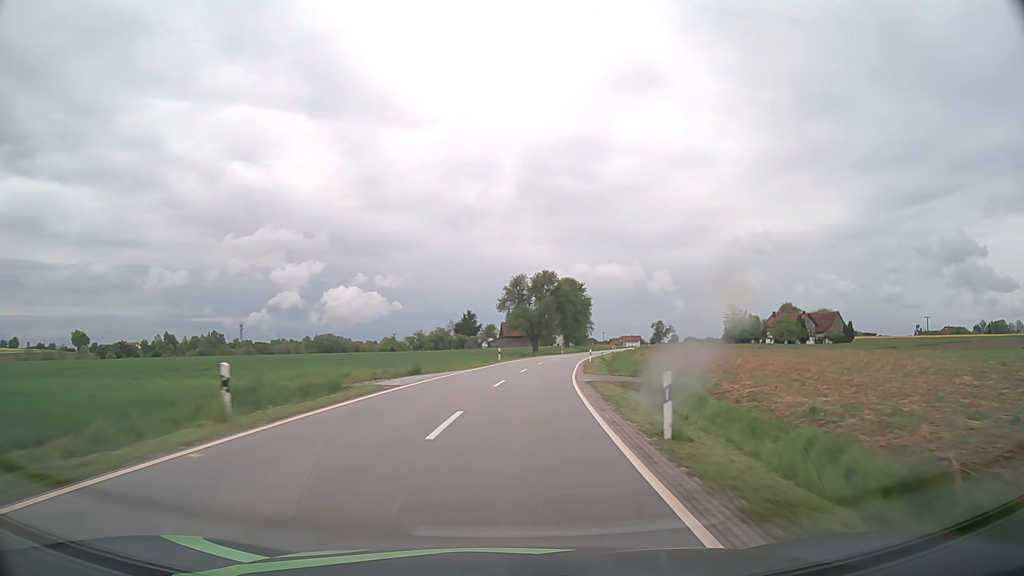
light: Day
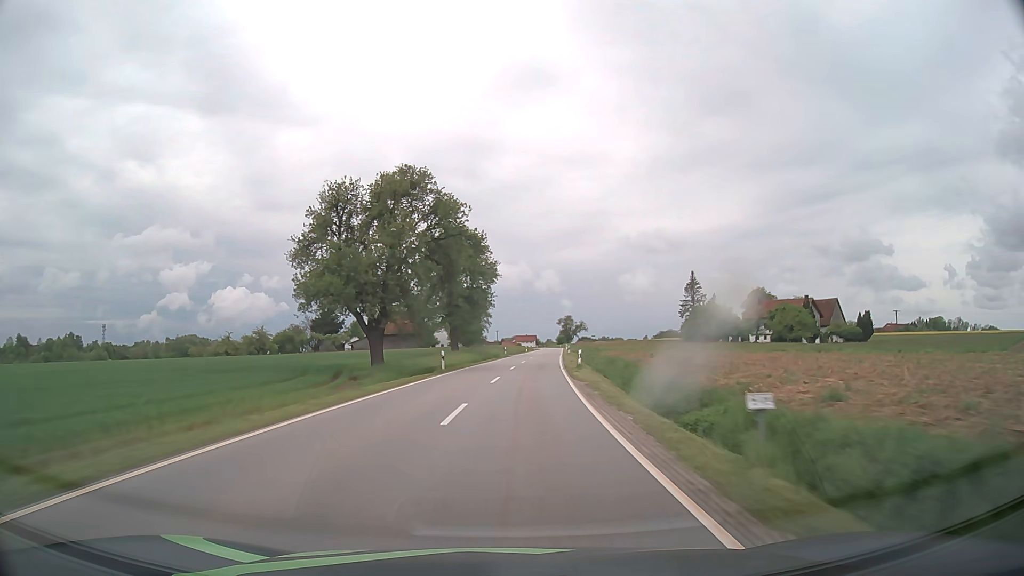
(+5.2, +58.8) m; +10°
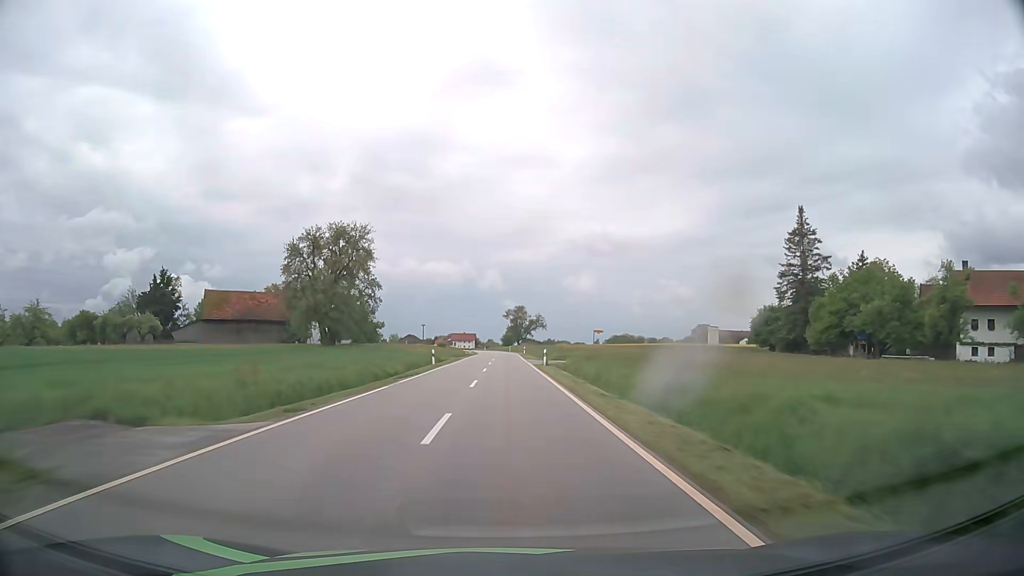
(+4.5, +75.1) m; +5°
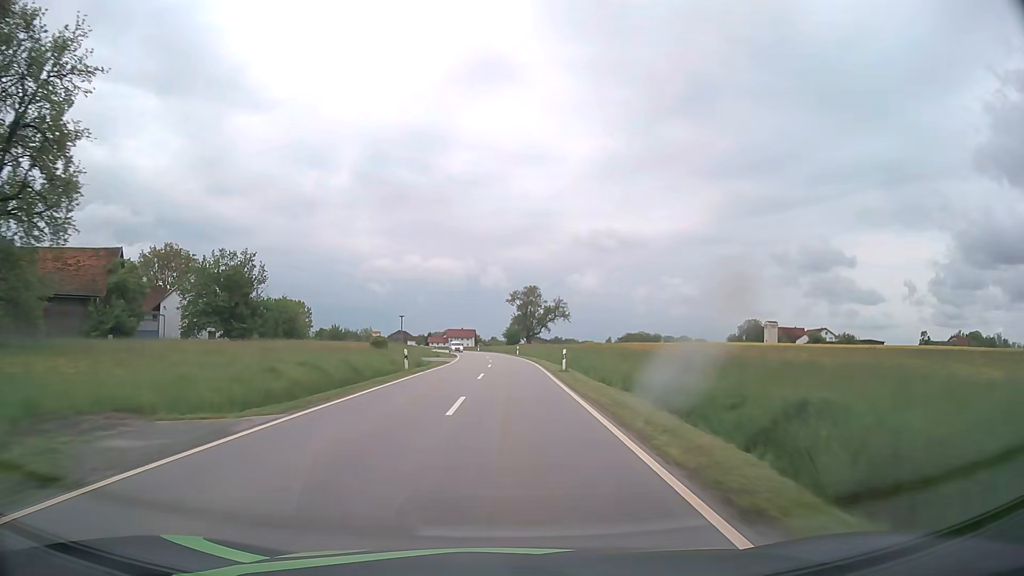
(+0.1, +57.5) m; 0°
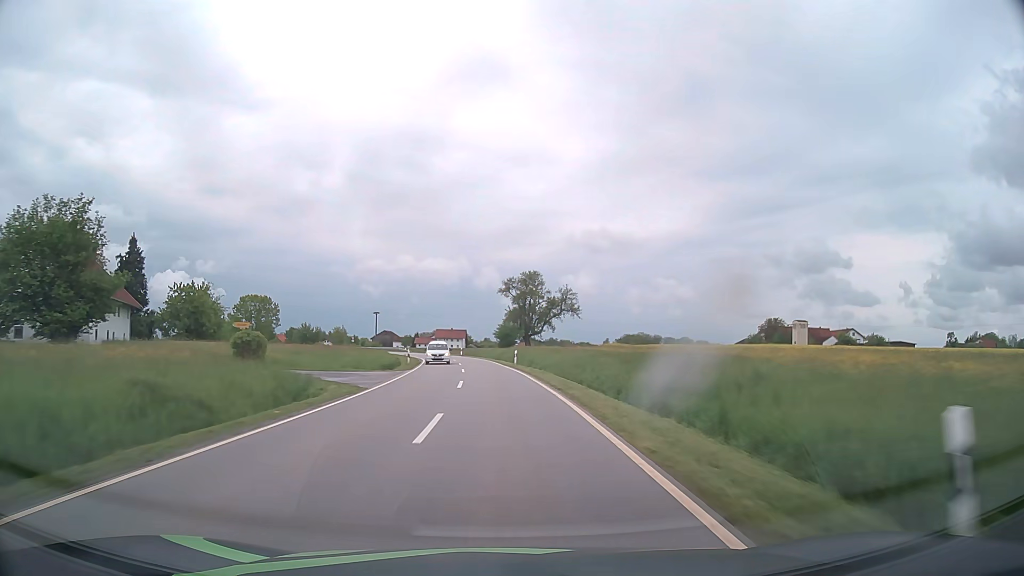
(+0.2, +27.3) m; +1°
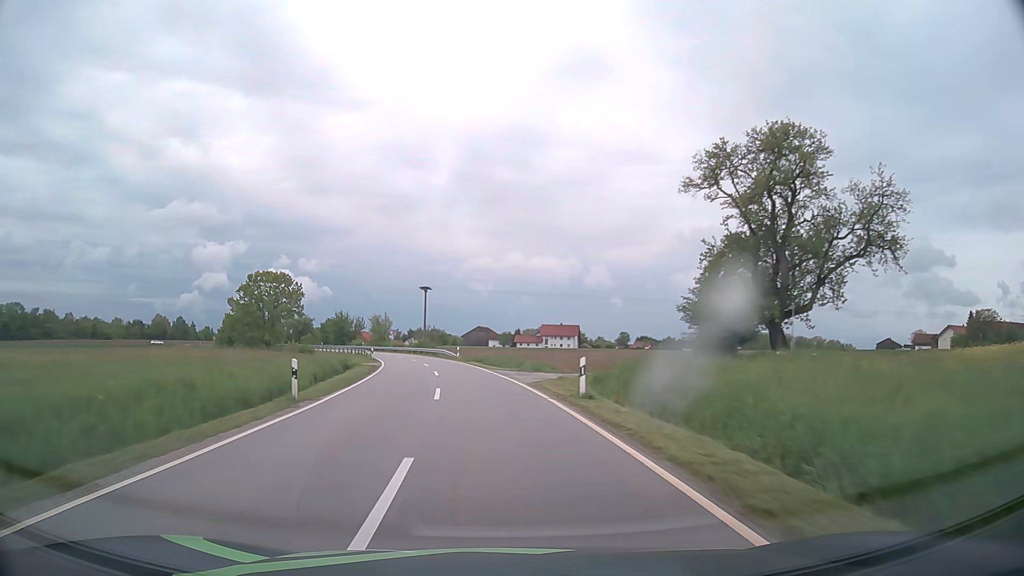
(-4.4, +66.1) m; -9°
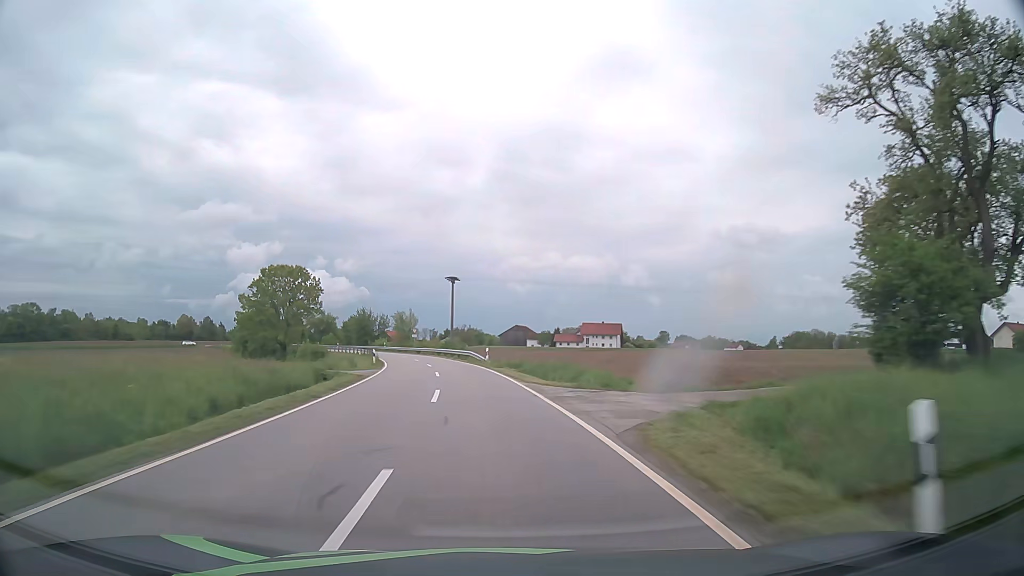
(-0.3, +13.0) m; -3°
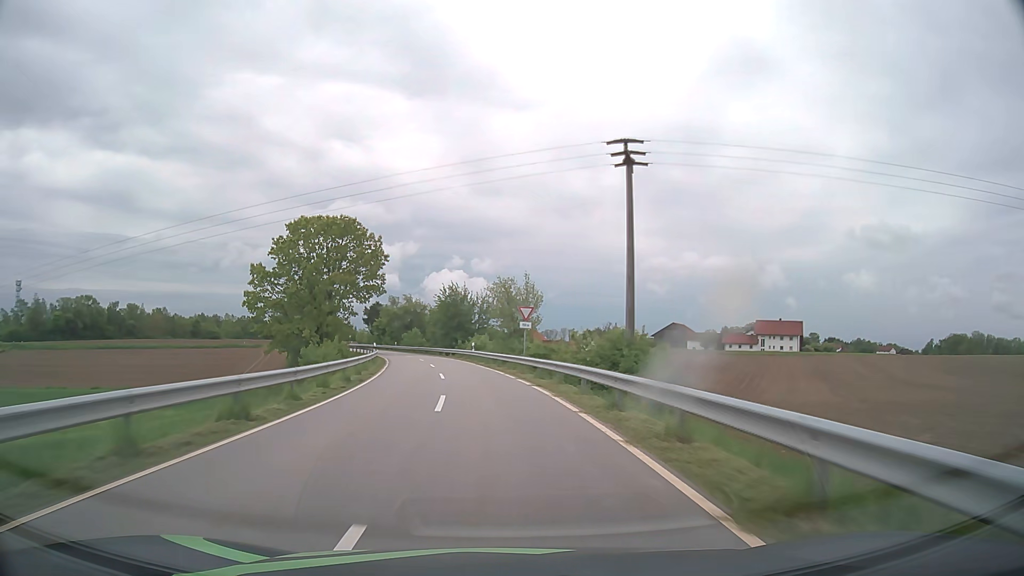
(-5.5, +50.8) m; -12°
(0, +10) (-1, +20) (-2, +30) (-3, +40) (-5, +50) (-7, +59) (-10, +69) (-13, +79) (-16, +88) (-19, +98) m
